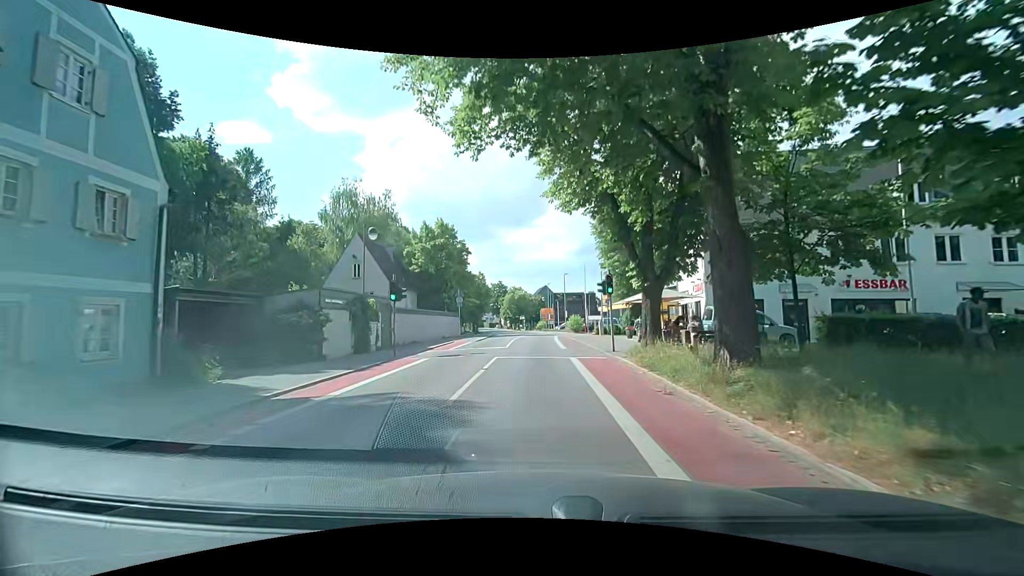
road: tertiary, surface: asphalt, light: Day
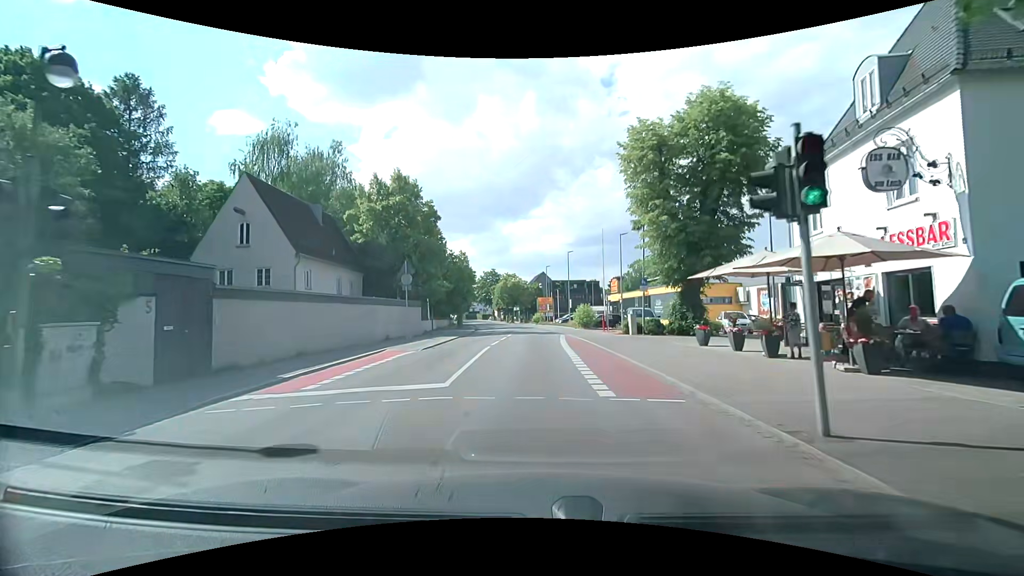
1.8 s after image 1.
(+0.1, +15.9) m; +2°
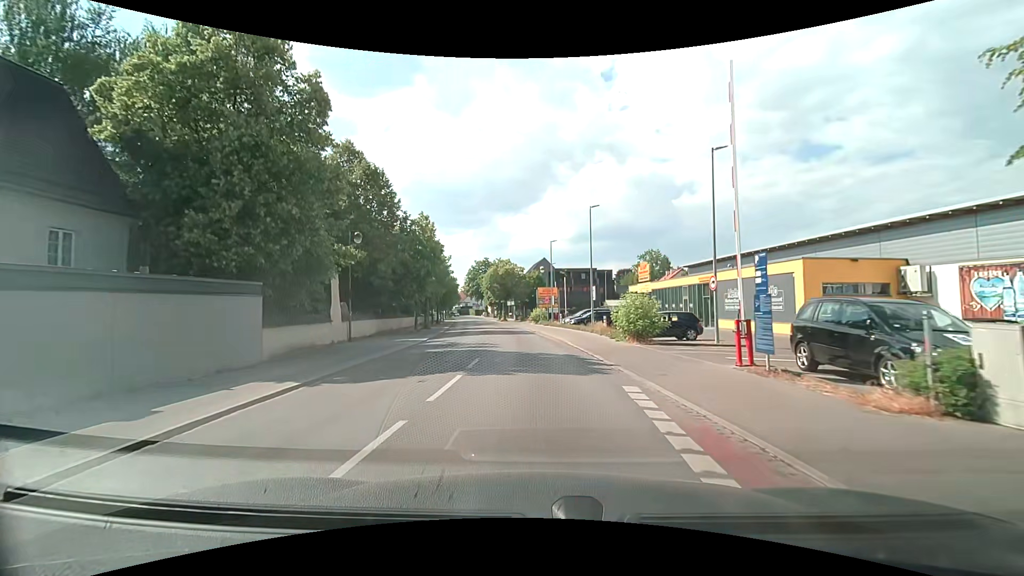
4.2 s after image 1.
(-0.6, +22.0) m; -1°
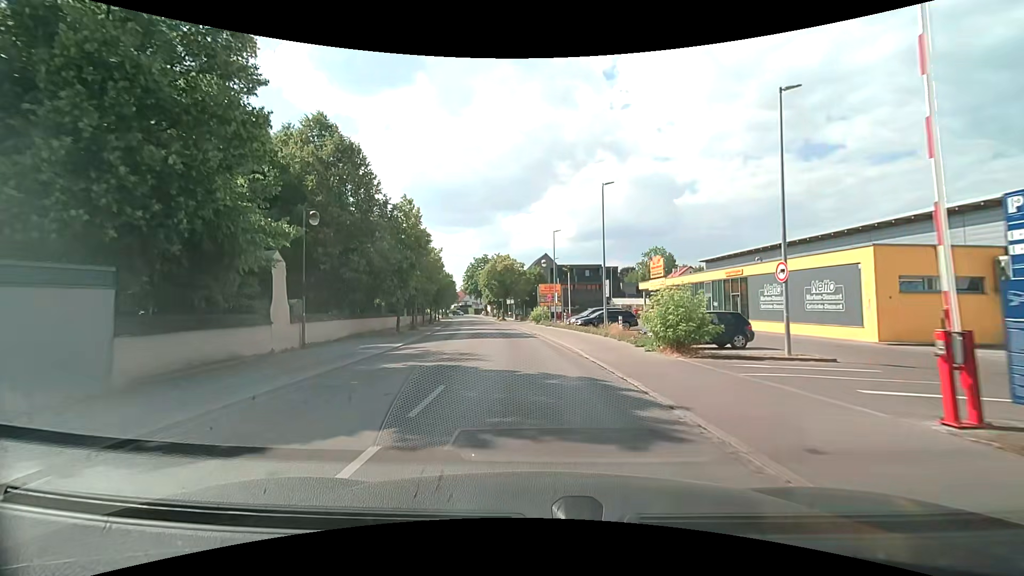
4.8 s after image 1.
(0.0, +5.6) m; 0°
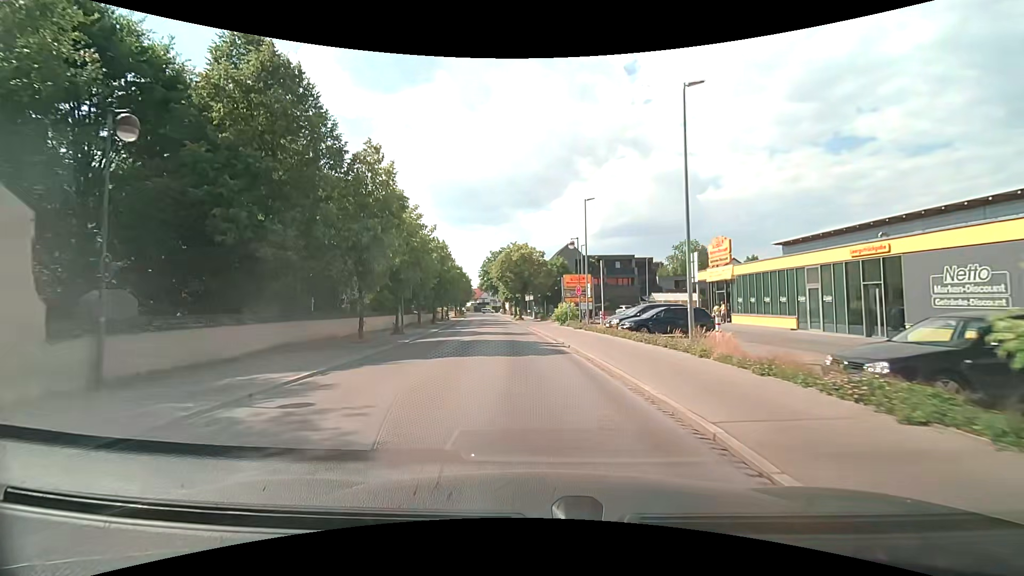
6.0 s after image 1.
(-0.2, +11.5) m; -2°
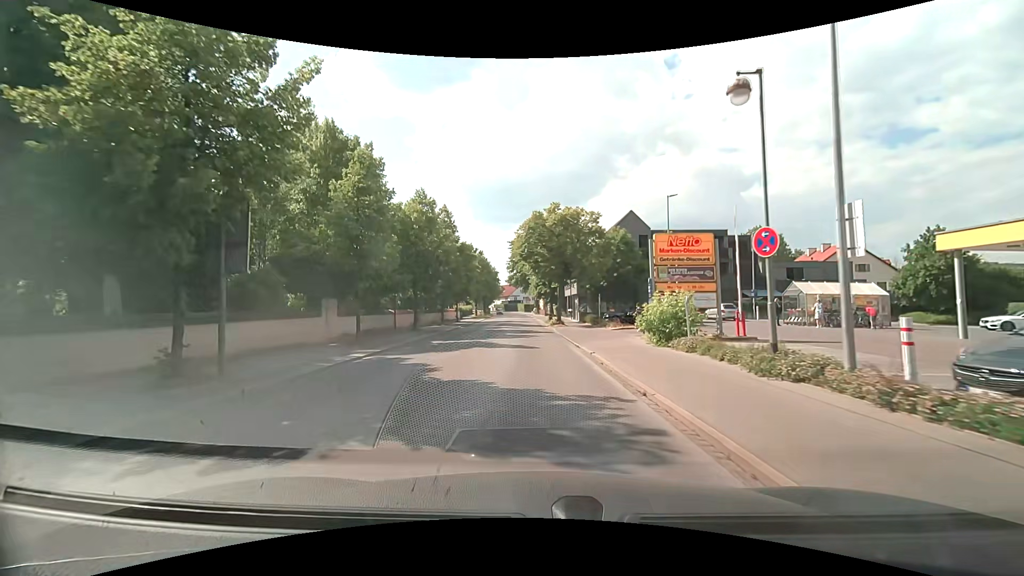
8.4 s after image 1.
(-1.0, +23.6) m; -4°
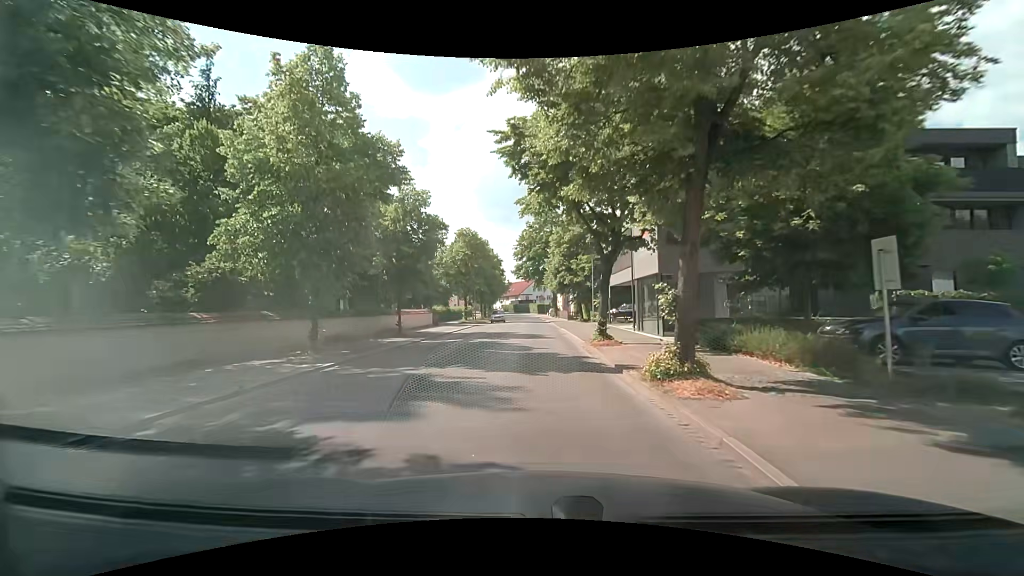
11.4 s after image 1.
(-0.7, +30.2) m; -2°
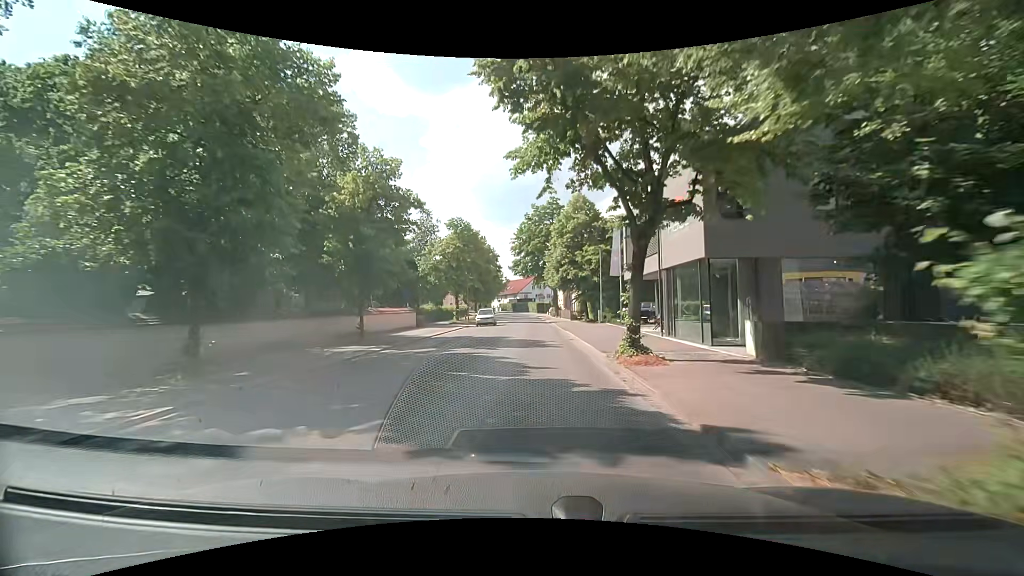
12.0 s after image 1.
(0.0, +6.3) m; 0°
(0, +10) (0, +20) (0, +30) (-1, +40) (-1, +50) (-1, +60) (-1, +70) (-2, +80) (-2, +90) (-3, +100) m
